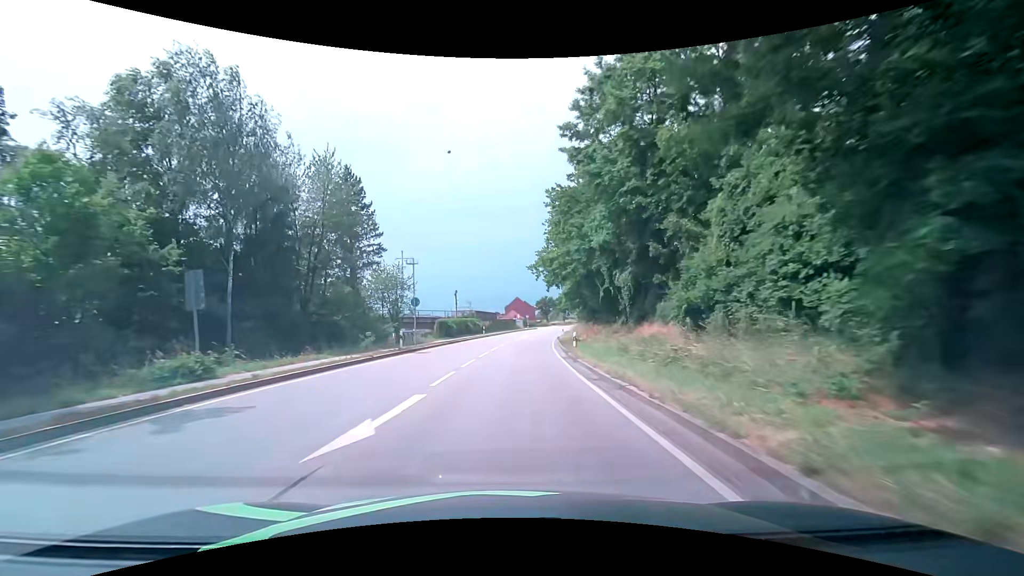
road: primary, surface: asphalt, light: Day
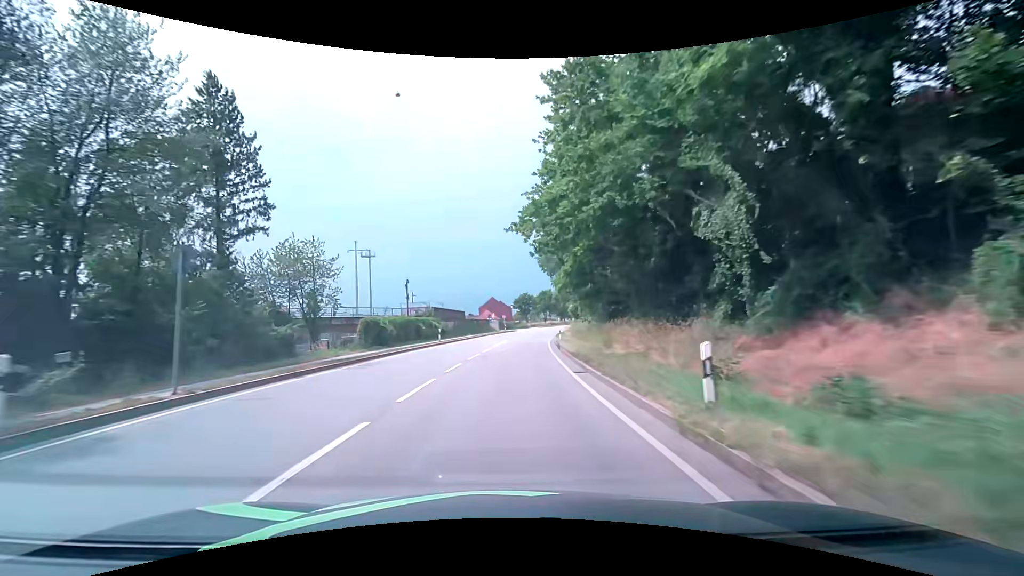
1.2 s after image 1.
(+0.8, +20.5) m; +4°
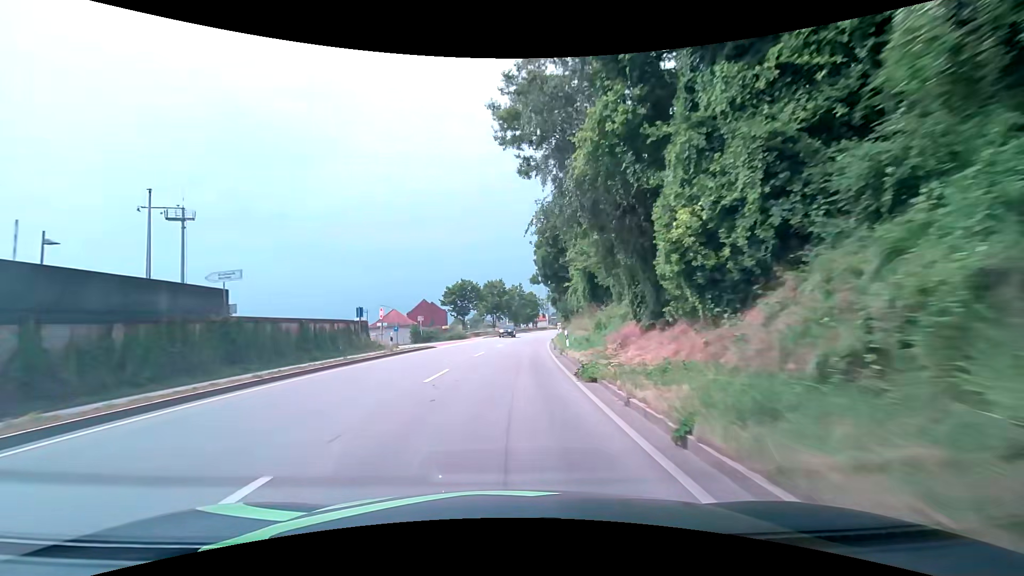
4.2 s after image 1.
(+2.1, +50.8) m; +6°
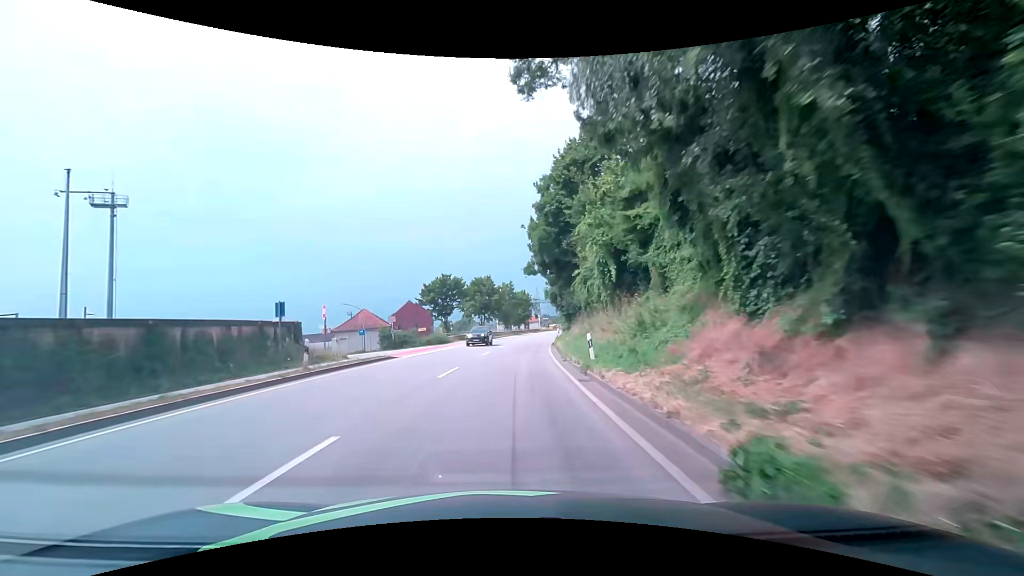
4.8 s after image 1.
(+0.1, +10.1) m; +1°
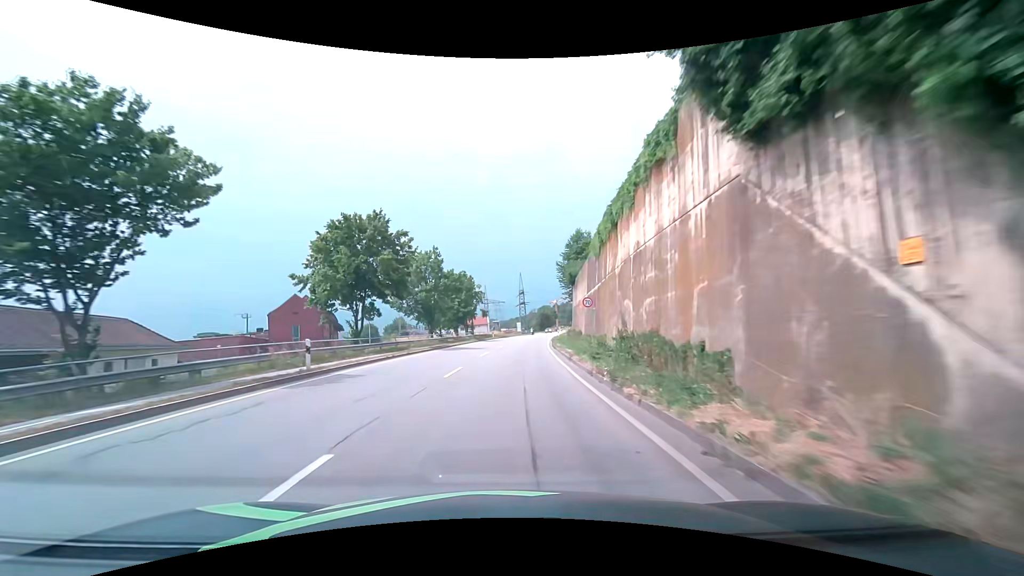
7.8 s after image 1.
(+2.3, +50.0) m; +6°
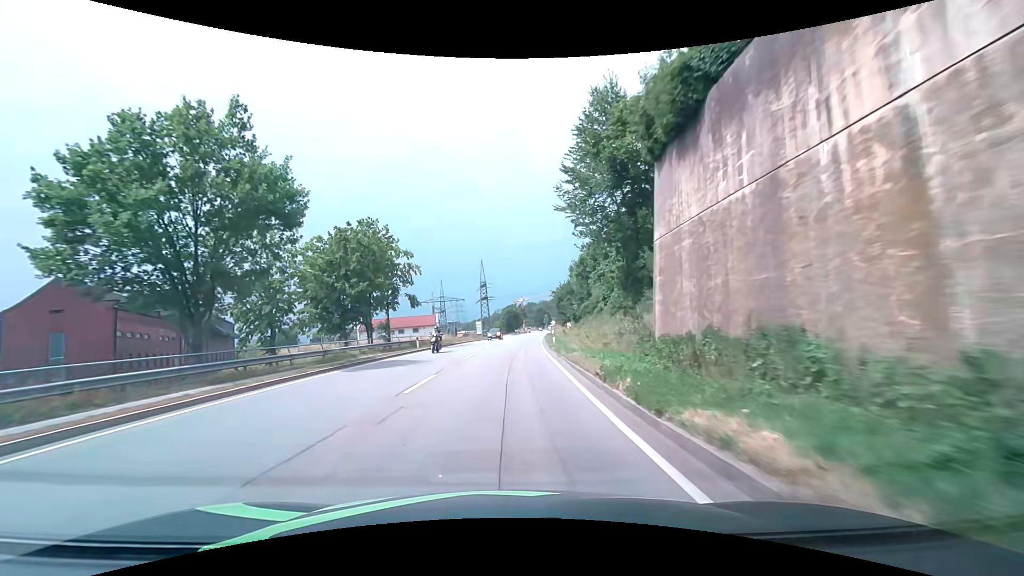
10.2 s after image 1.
(+1.6, +39.5) m; +4°
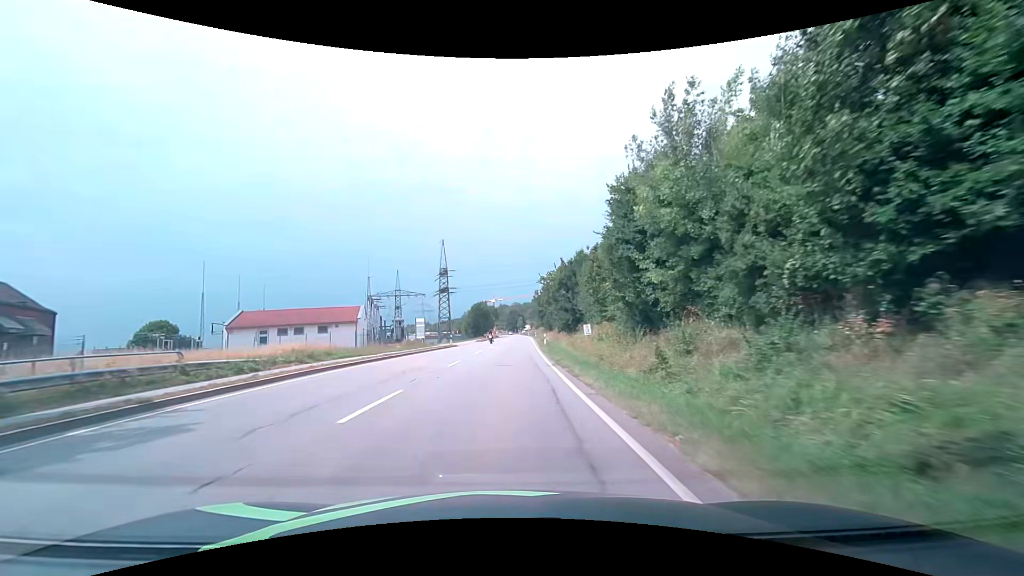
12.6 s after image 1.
(+0.9, +39.0) m; +3°
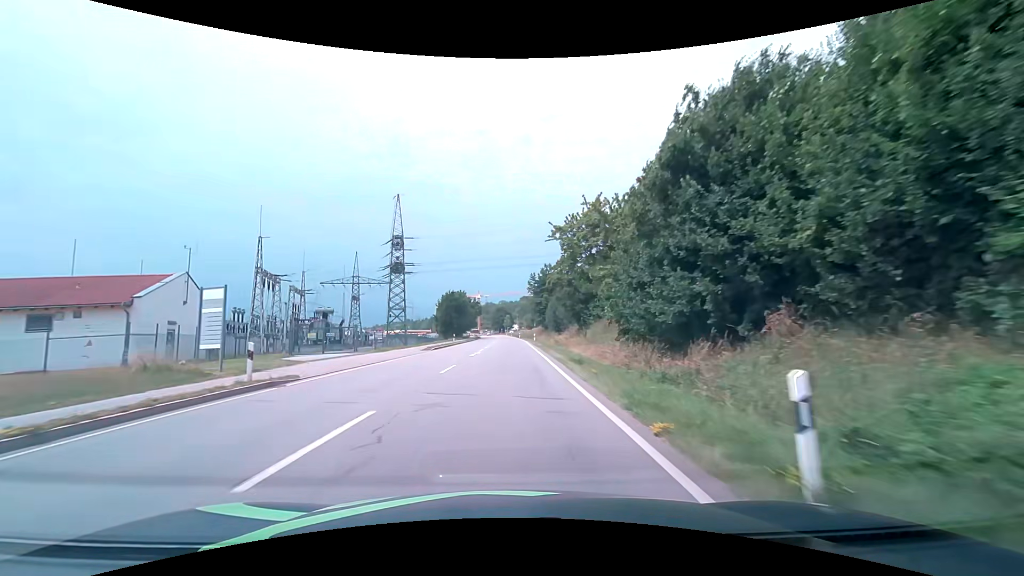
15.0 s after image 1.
(+1.0, +39.0) m; +2°
(0, +10) (0, +20) (0, +30) (0, +40) (0, +50) (0, +60) (0, +70) (0, +80) (0, +90) (0, +100) m
